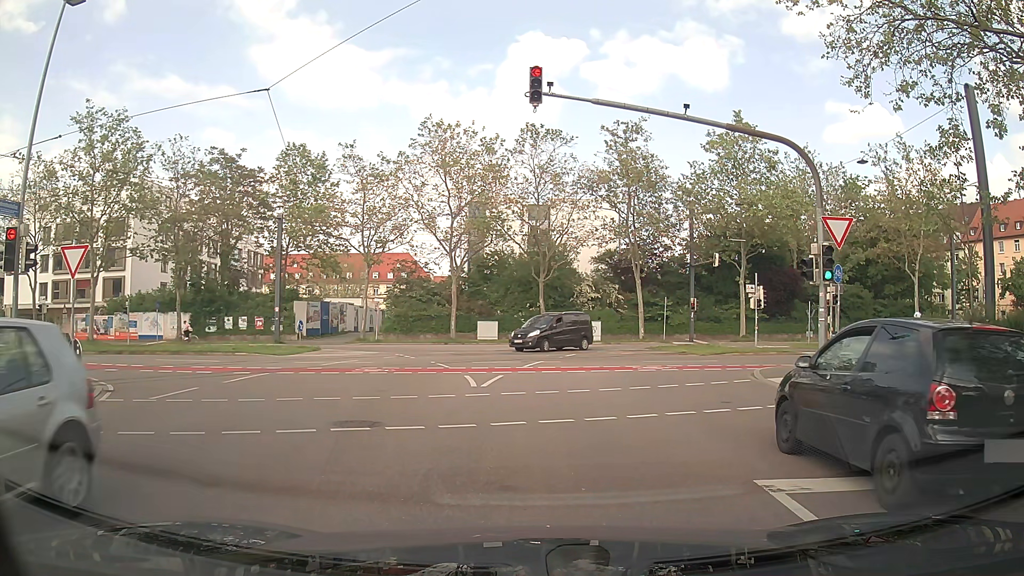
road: tertiary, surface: asphalt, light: Day
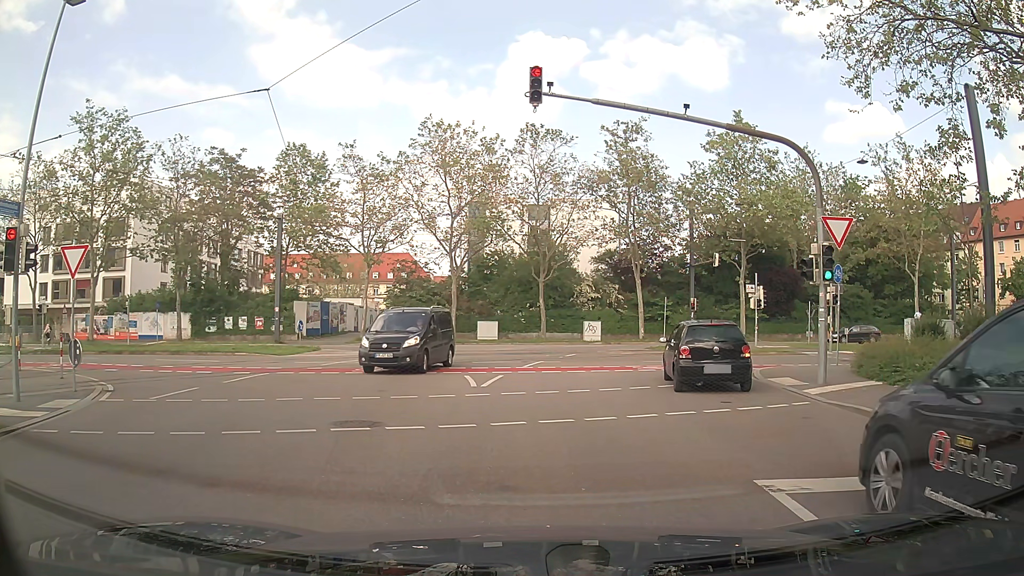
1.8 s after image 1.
(0.0, 0.0) m; 0°
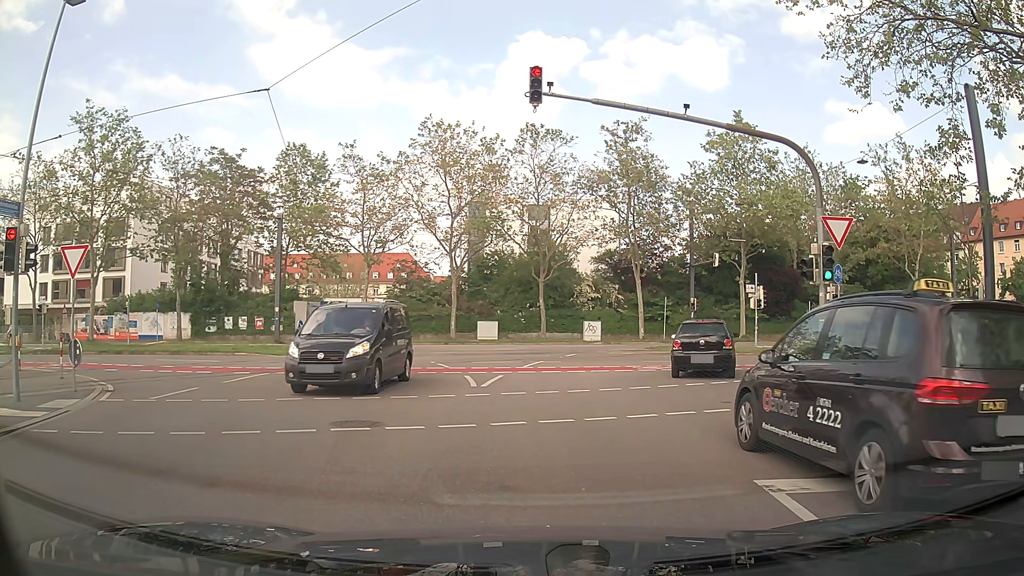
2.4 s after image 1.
(0.0, 0.0) m; 0°
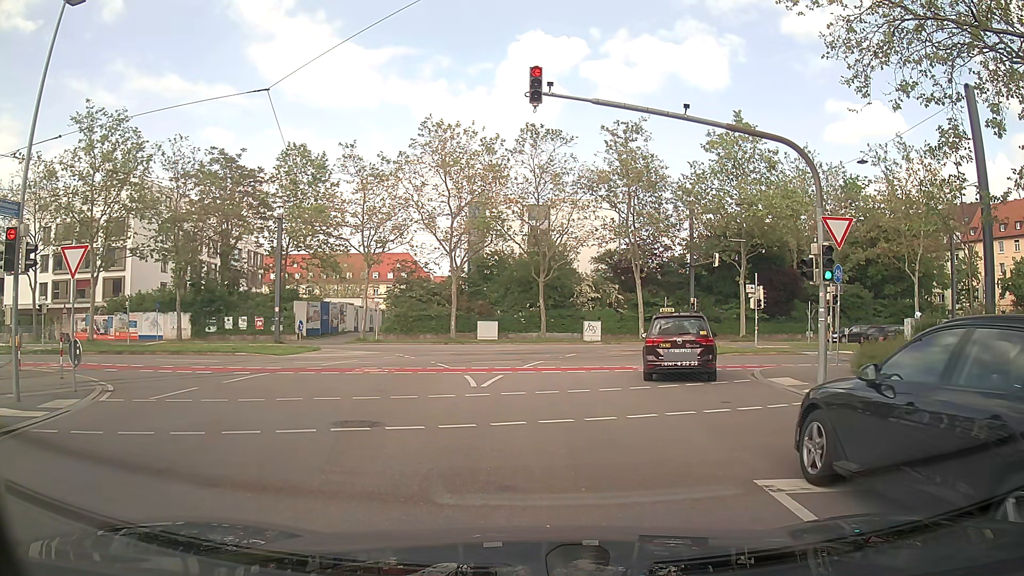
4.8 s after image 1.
(0.0, 0.0) m; 0°
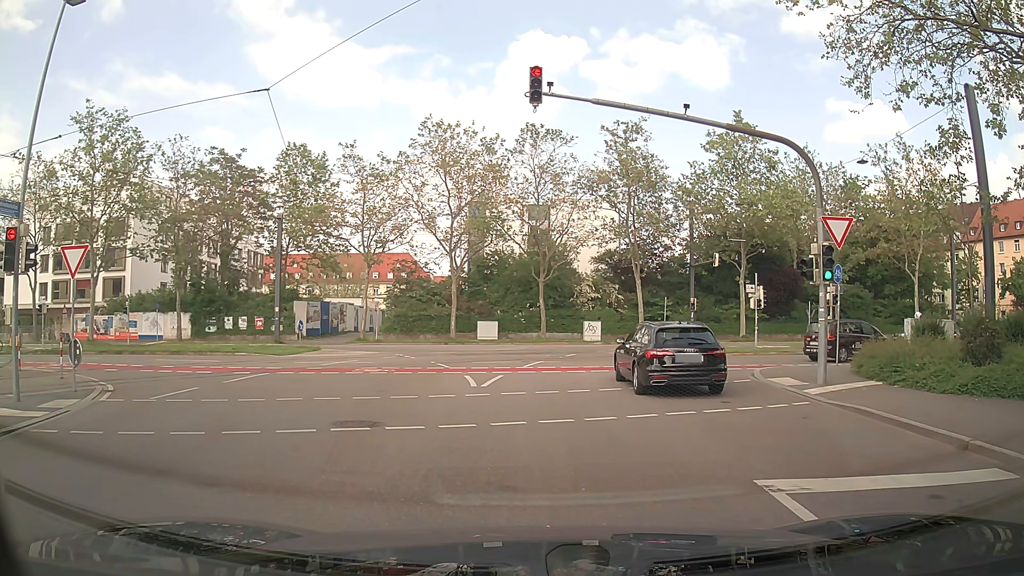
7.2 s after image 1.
(0.0, 0.0) m; 0°
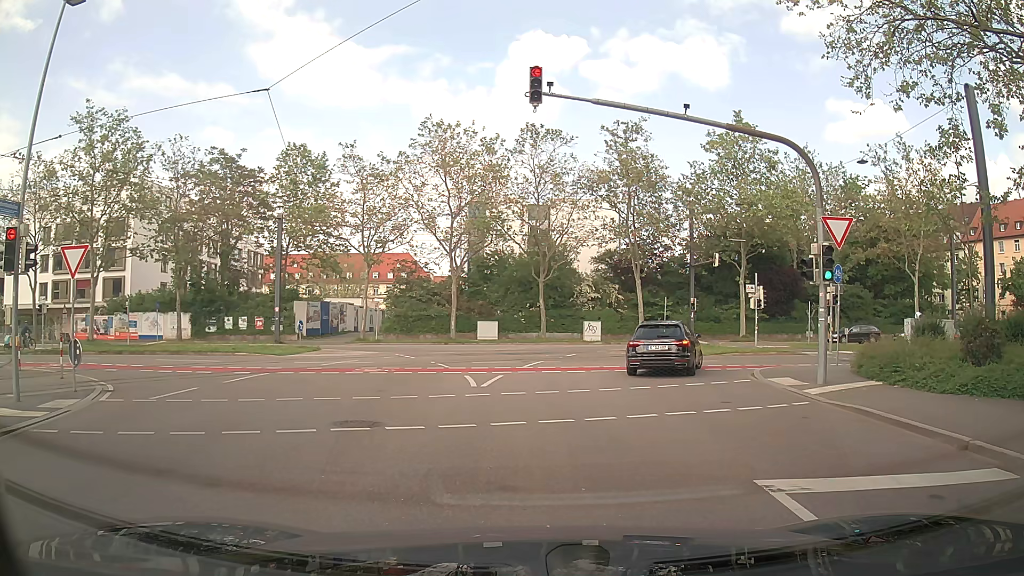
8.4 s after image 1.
(0.0, 0.0) m; 0°
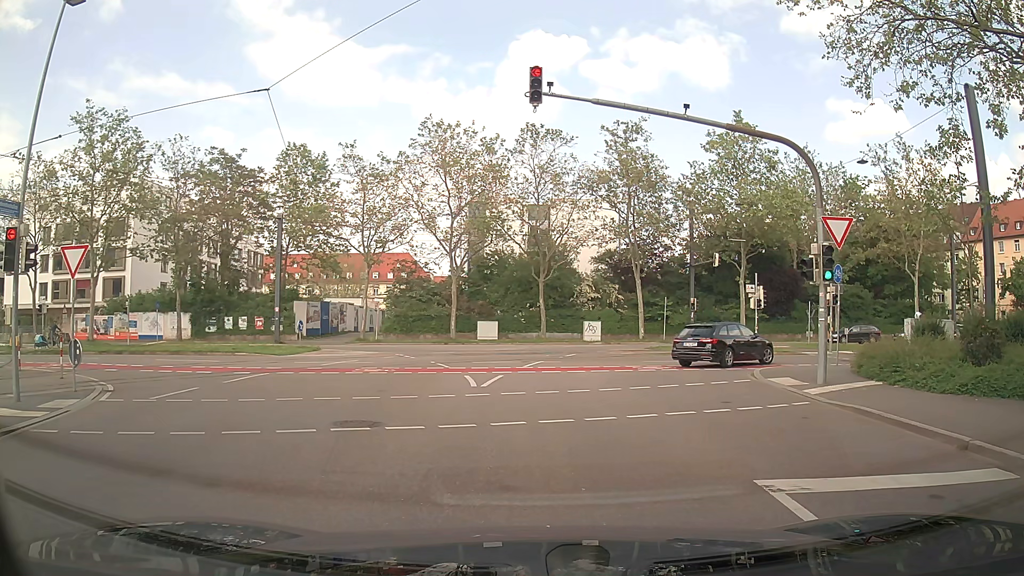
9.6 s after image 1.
(0.0, 0.0) m; 0°
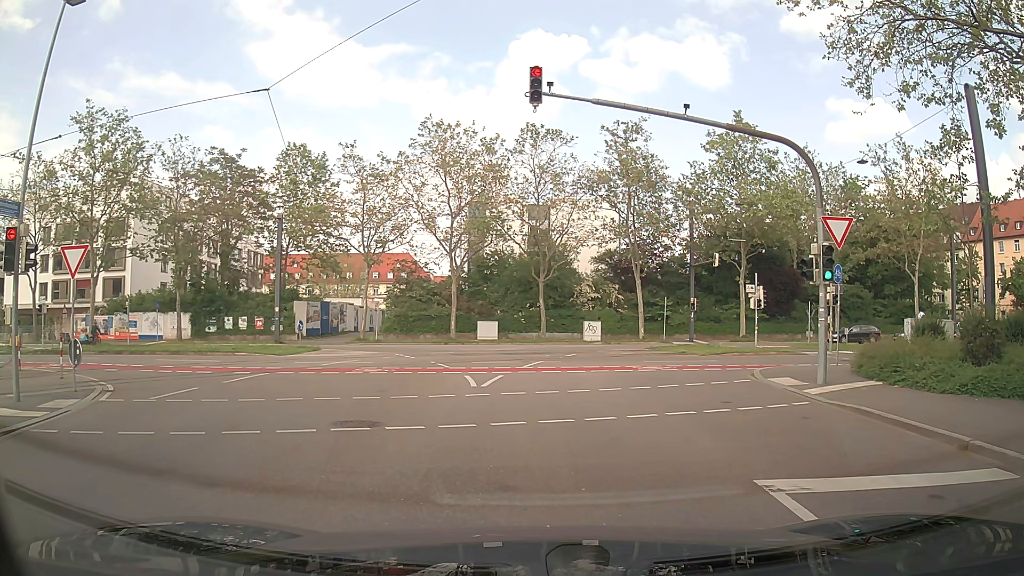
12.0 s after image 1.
(0.0, 0.0) m; 0°
